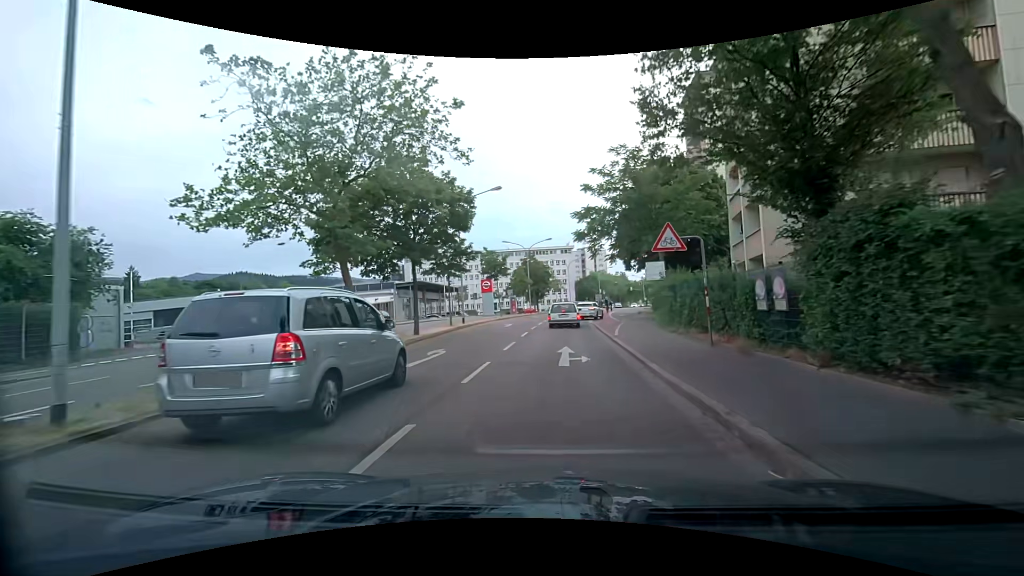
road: secondary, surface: asphalt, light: Day
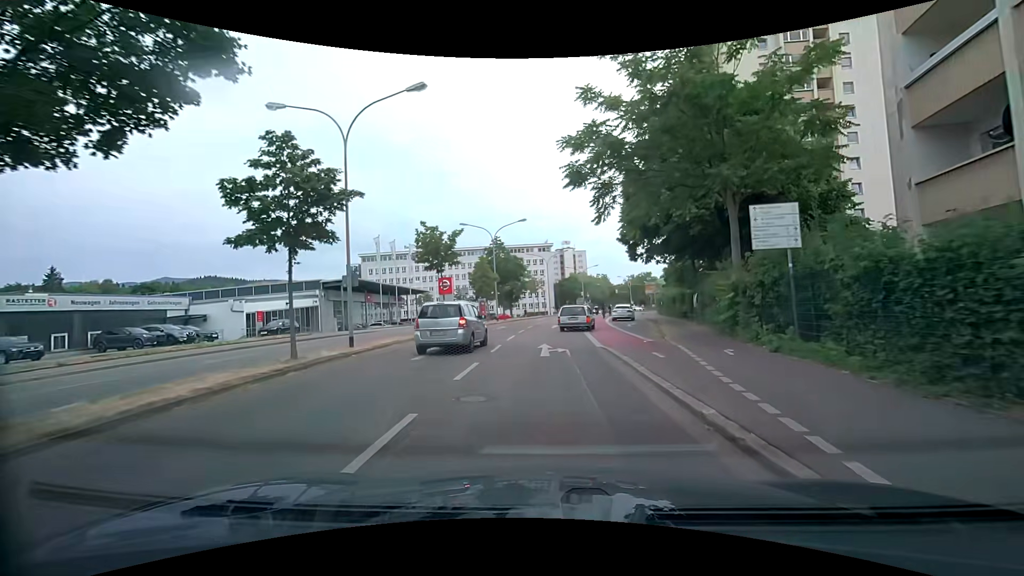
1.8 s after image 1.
(+0.3, +17.2) m; +2°
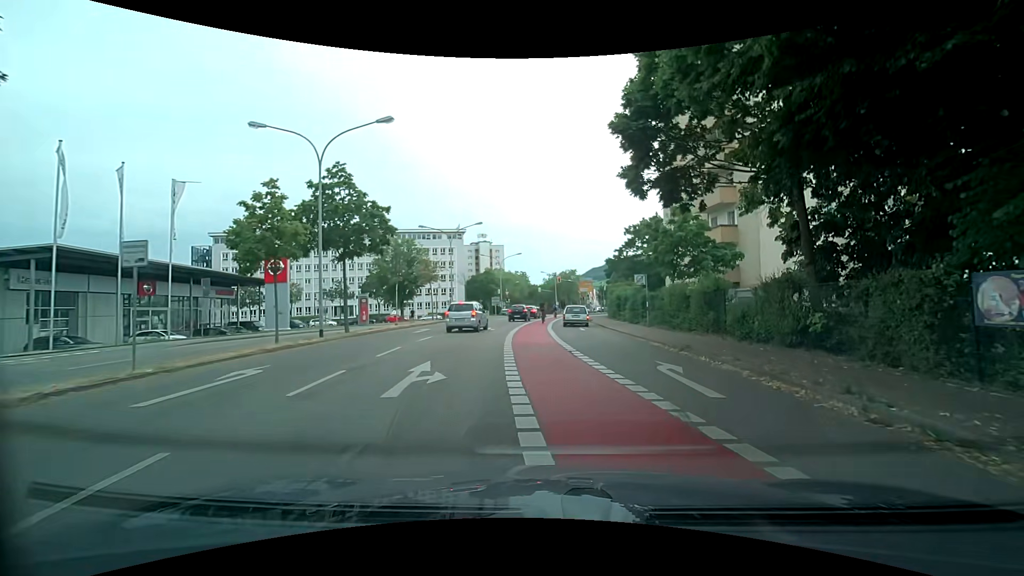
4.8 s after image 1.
(+1.3, +25.0) m; +10°
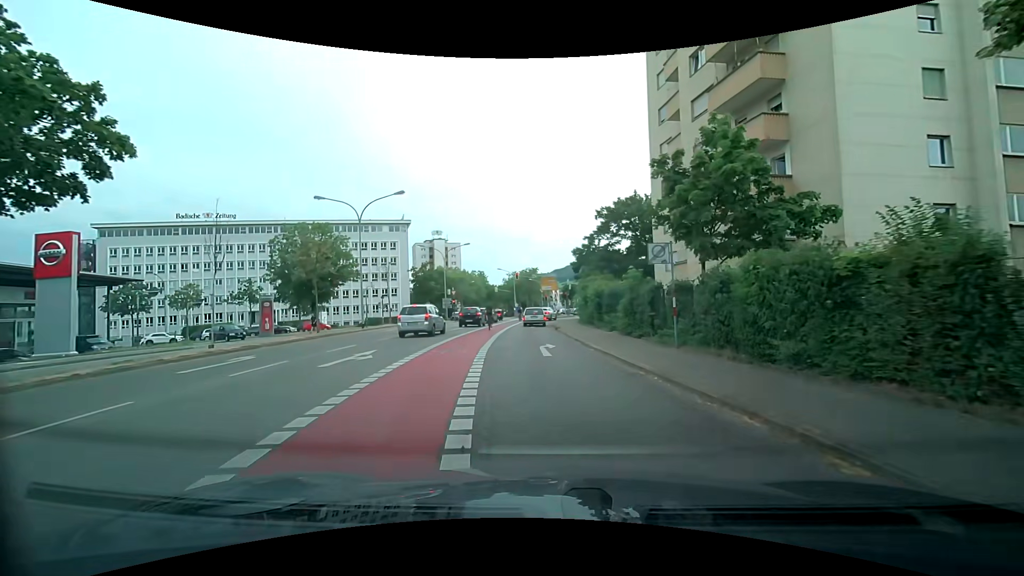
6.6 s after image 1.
(+0.7, +14.4) m; +4°
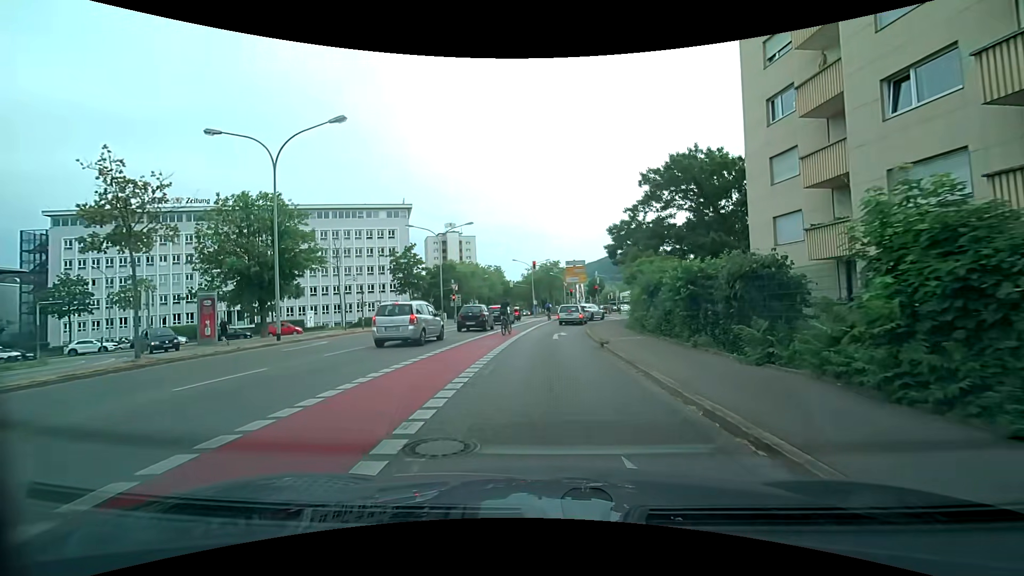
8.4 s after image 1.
(-0.2, +14.2) m; -2°
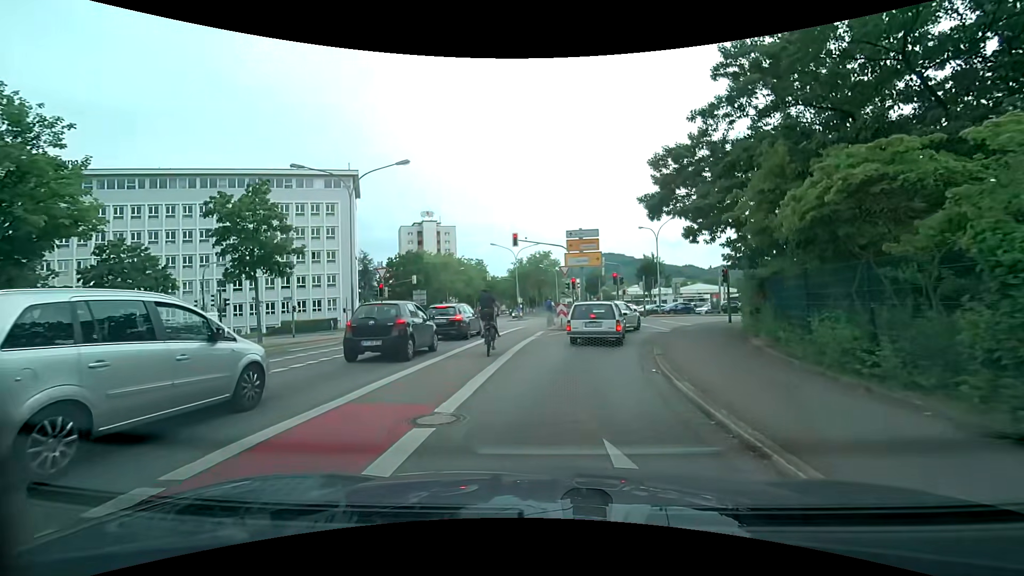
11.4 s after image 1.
(-0.2, +20.1) m; +1°
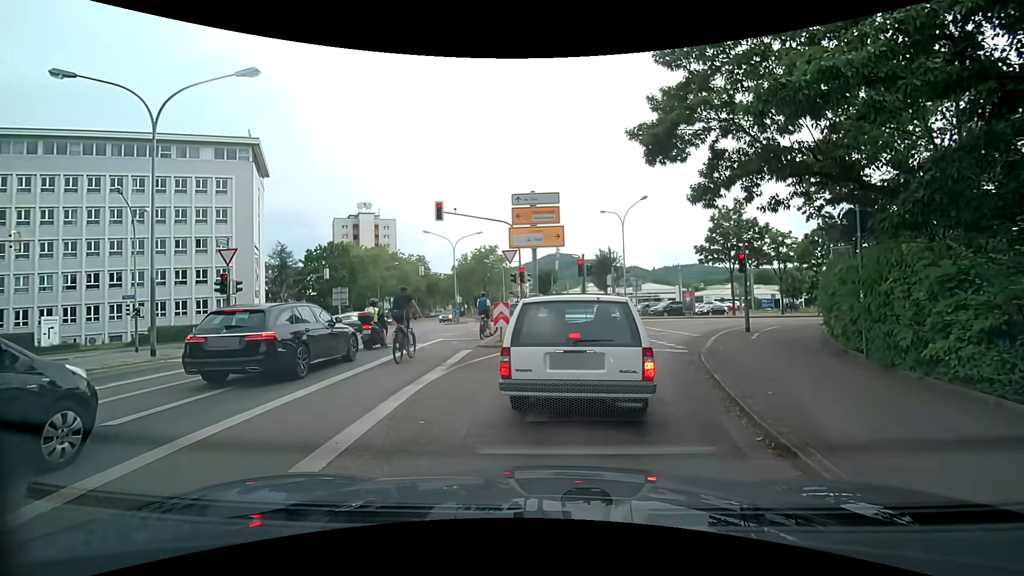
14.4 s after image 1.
(+0.3, +9.8) m; +6°
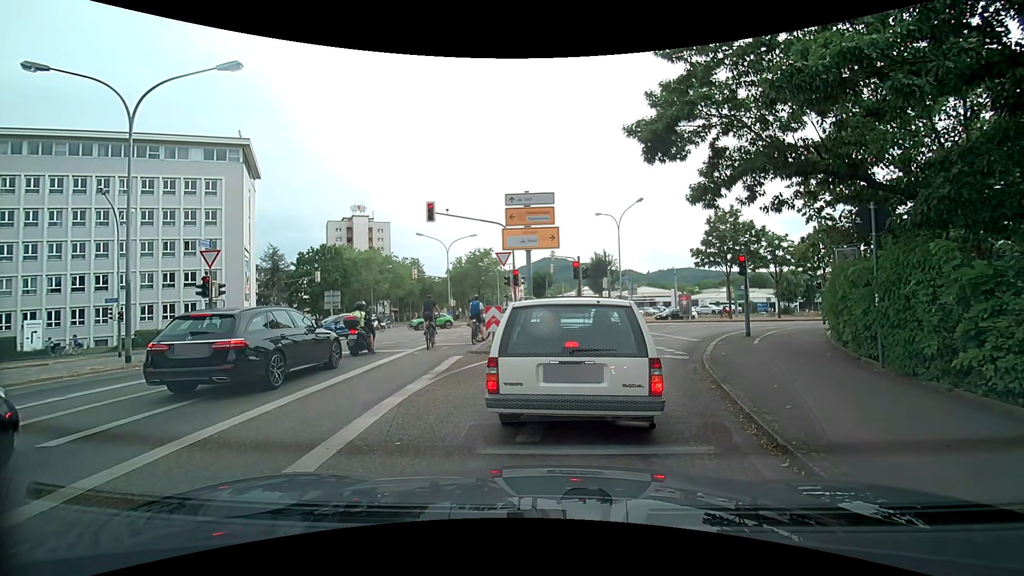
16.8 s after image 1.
(0.0, +0.7) m; 0°
